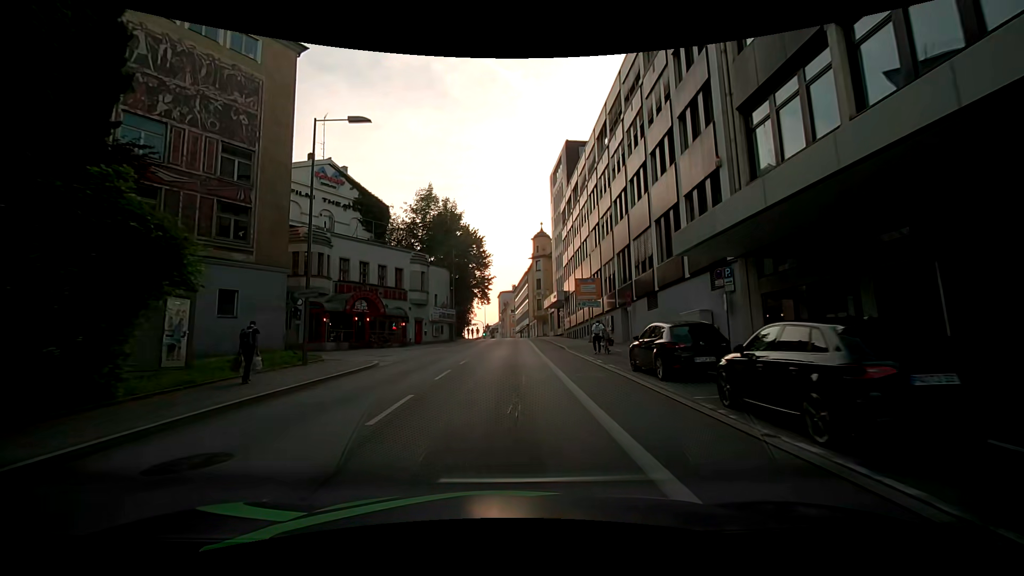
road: tertiary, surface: asphalt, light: Day
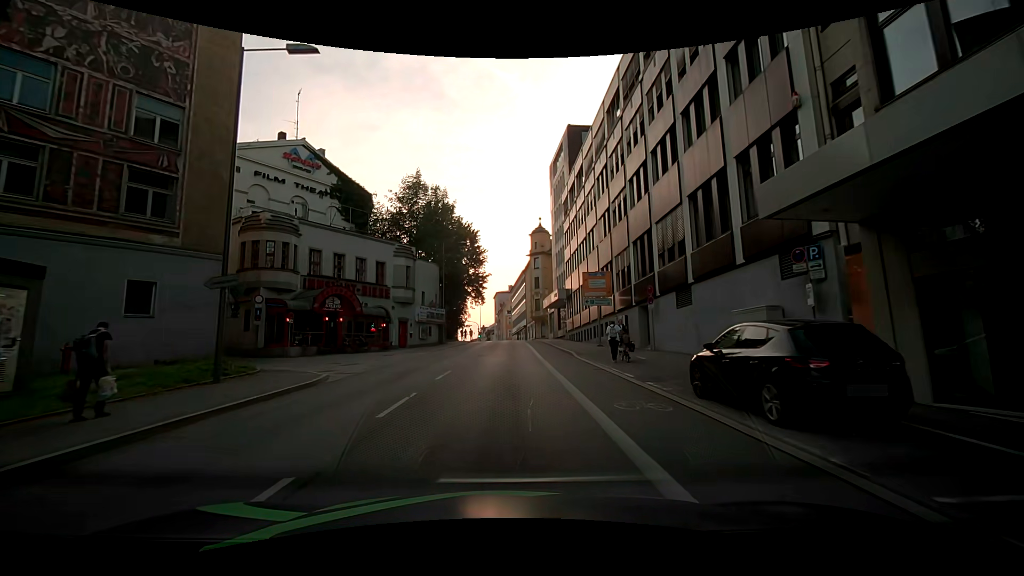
(-0.2, +5.5) m; -2°
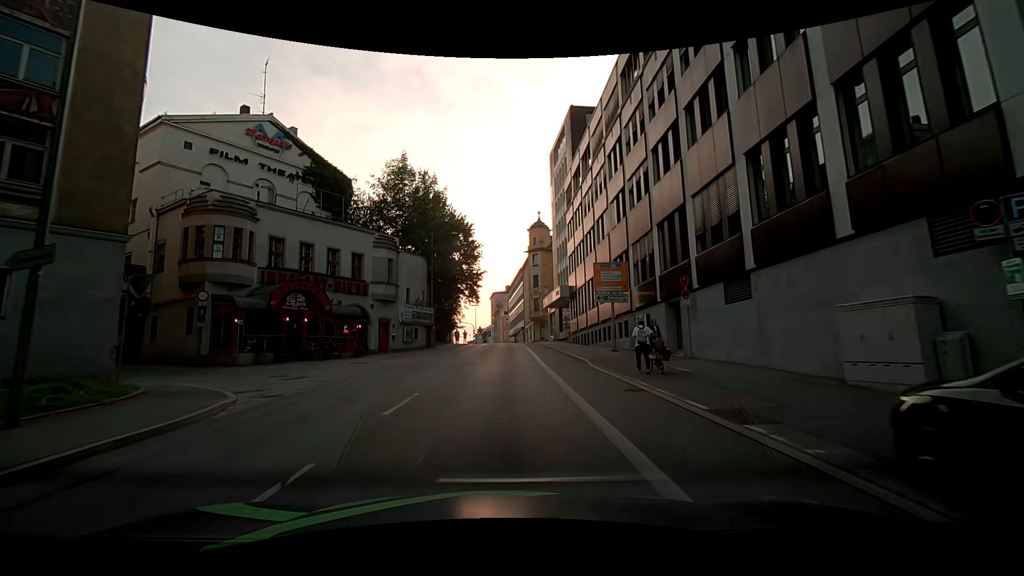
(-0.1, +5.5) m; 0°
